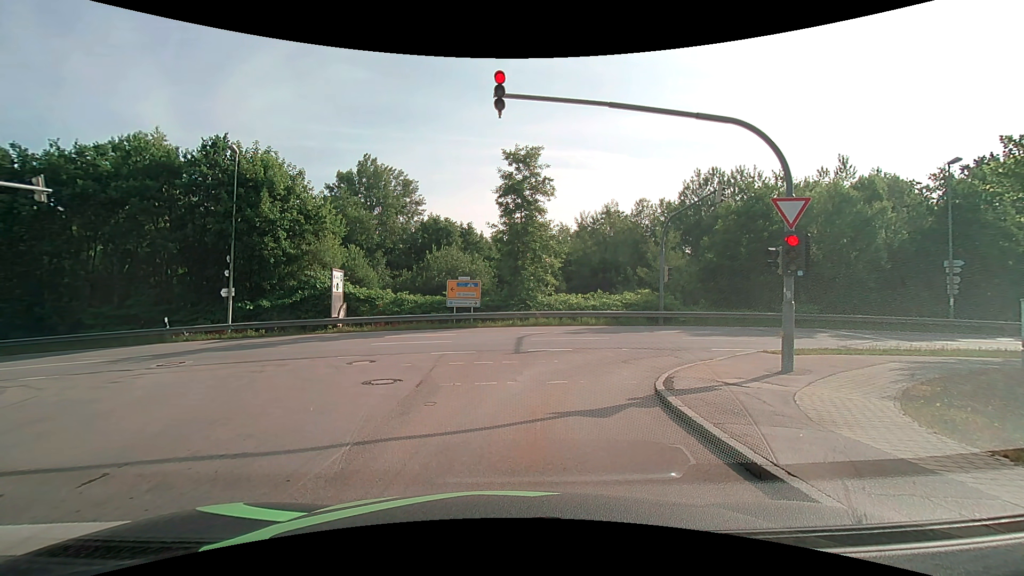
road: residential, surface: asphalt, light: Day
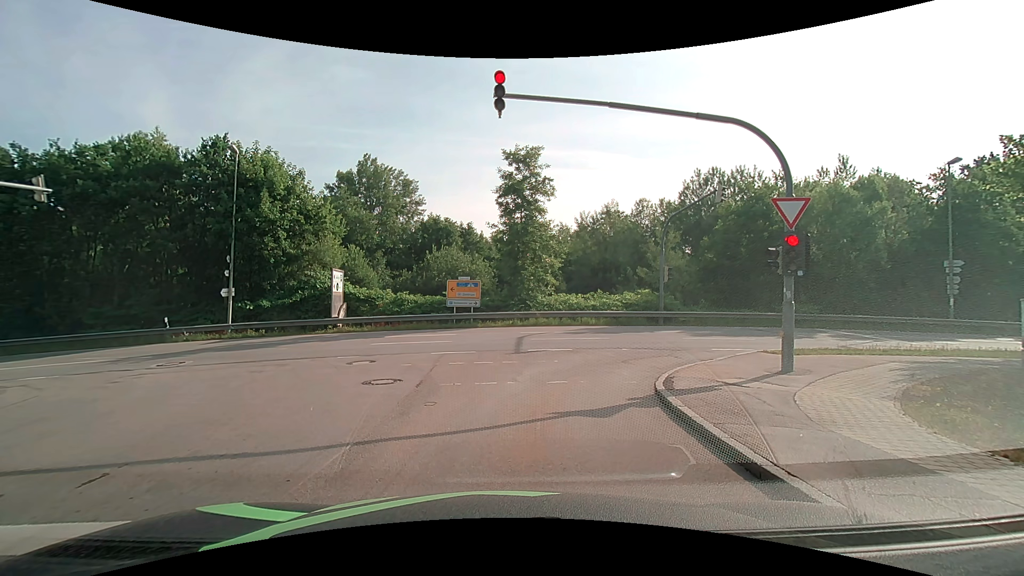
(0.0, 0.0) m; 0°
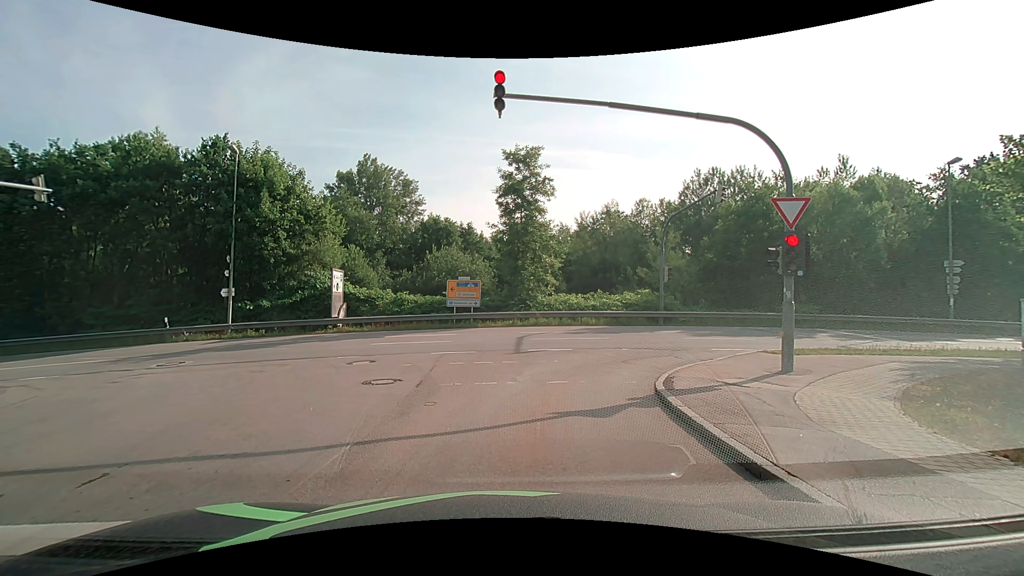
(0.0, 0.0) m; 0°
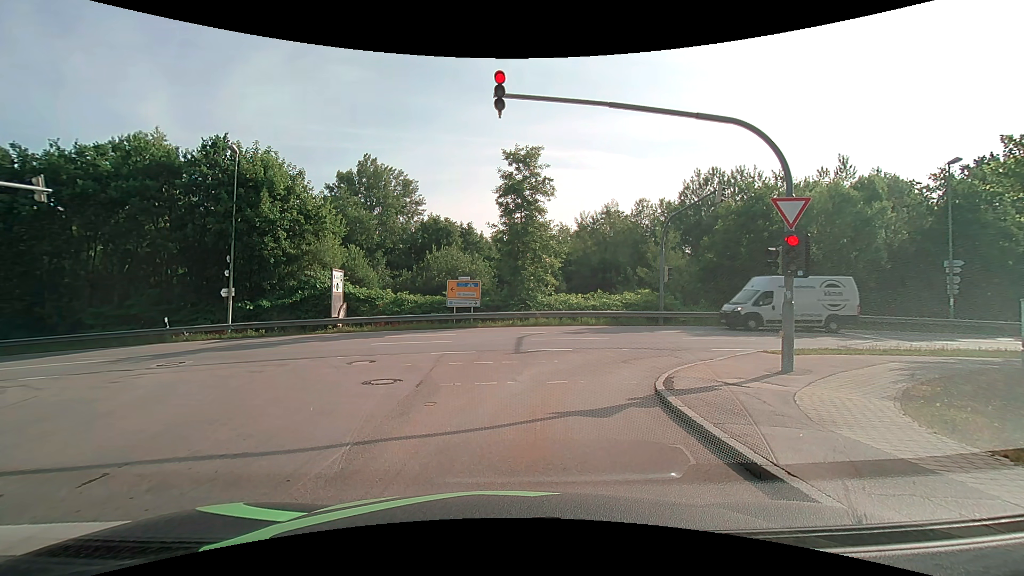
(0.0, 0.0) m; 0°
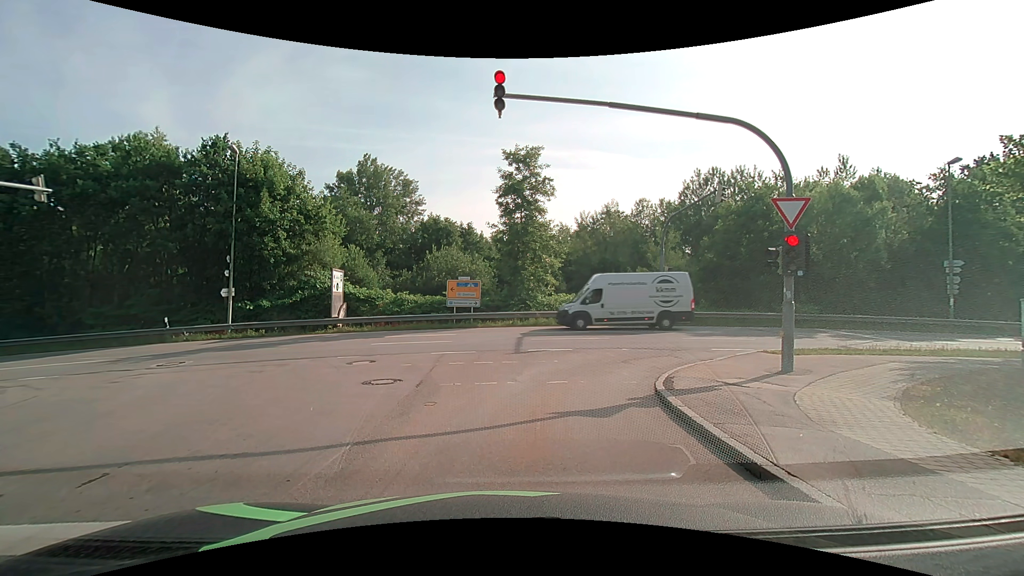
(0.0, 0.0) m; 0°
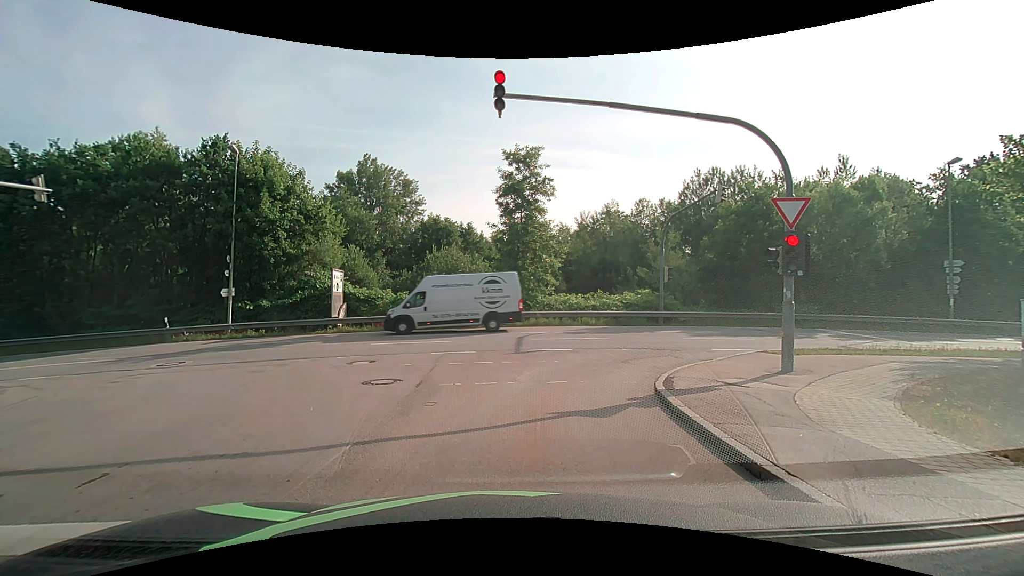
(0.0, 0.0) m; 0°
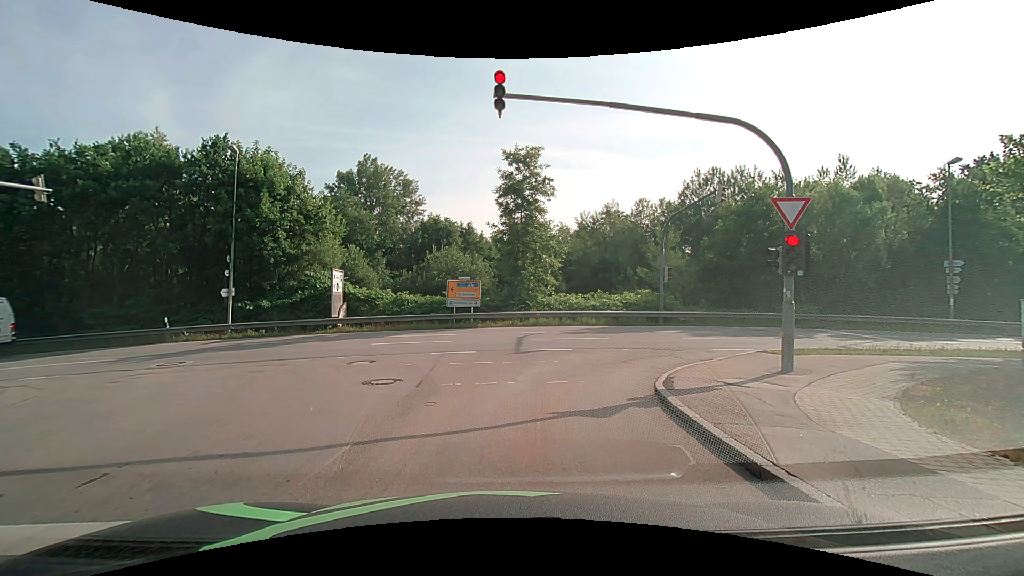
(0.0, 0.0) m; 0°
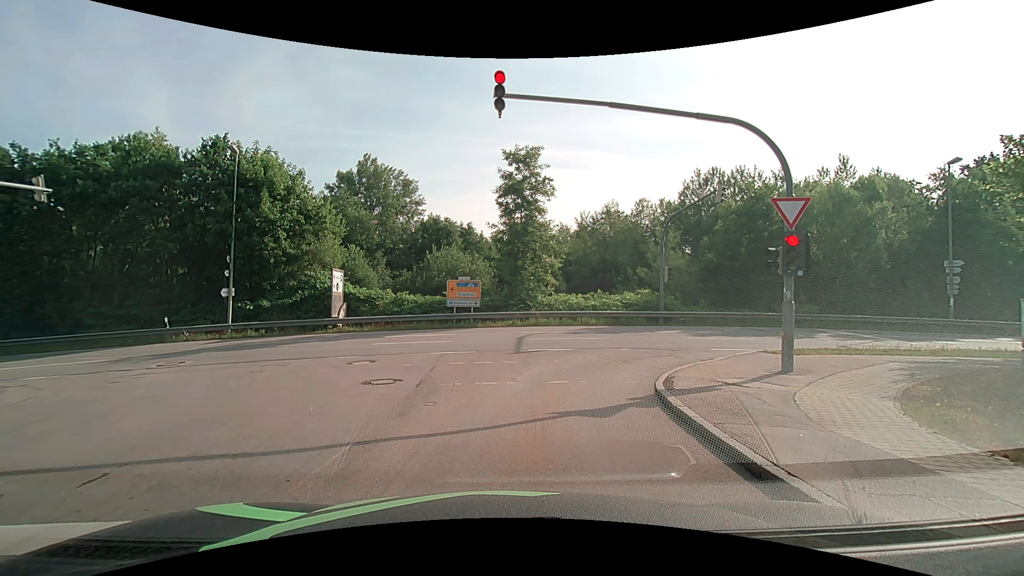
(0.0, 0.0) m; 0°
(0, +10) (+5, +19) (+14, +22) (+24, +22) (+34, +23) (+44, +23) (+54, +24) (+64, +25) (+74, +26) (+84, +28) m
